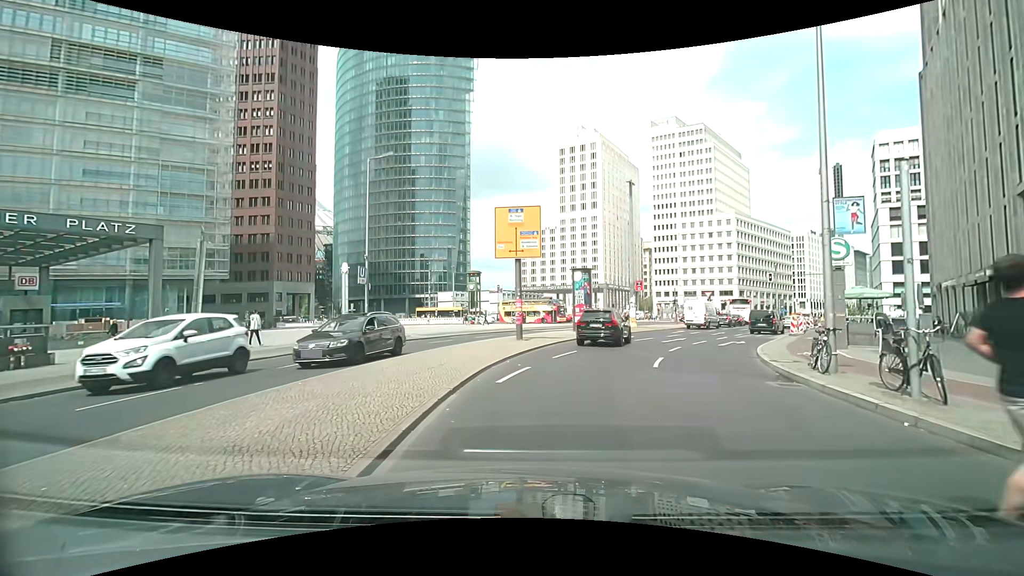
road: secondary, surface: asphalt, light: Day
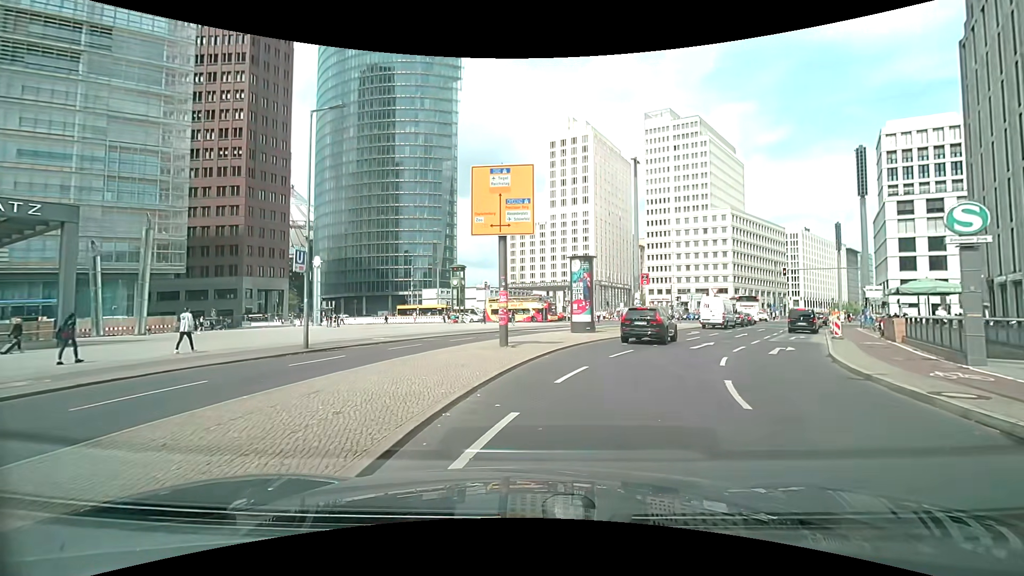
(-0.2, +6.5) m; +1°
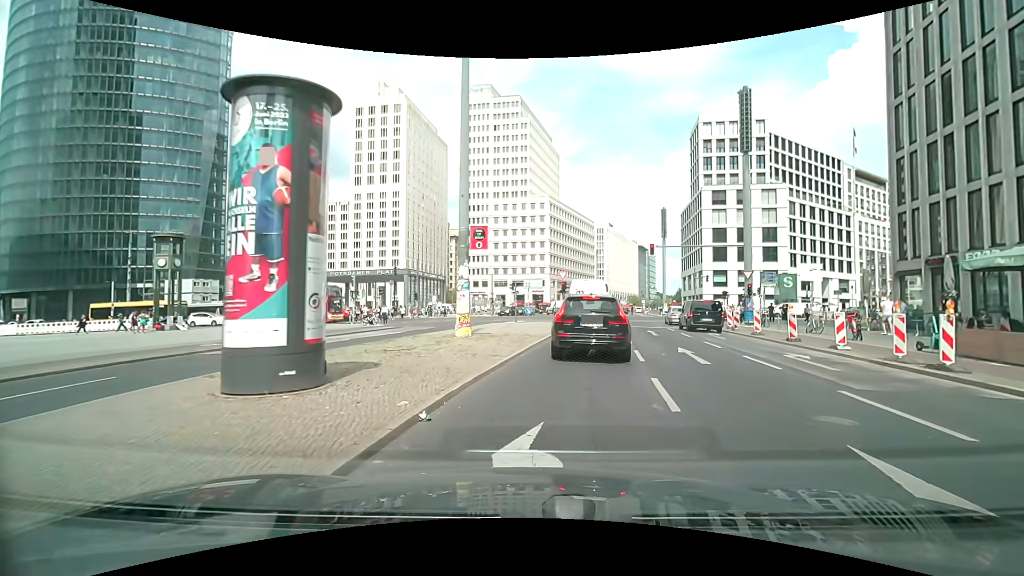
(+2.5, +20.7) m; +19°
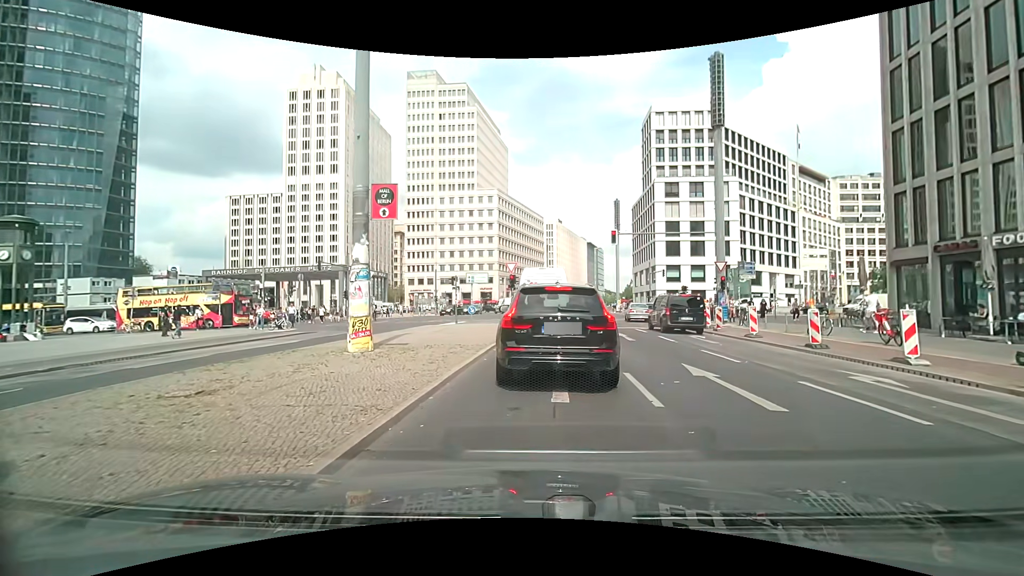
(+0.4, +5.7) m; +5°
